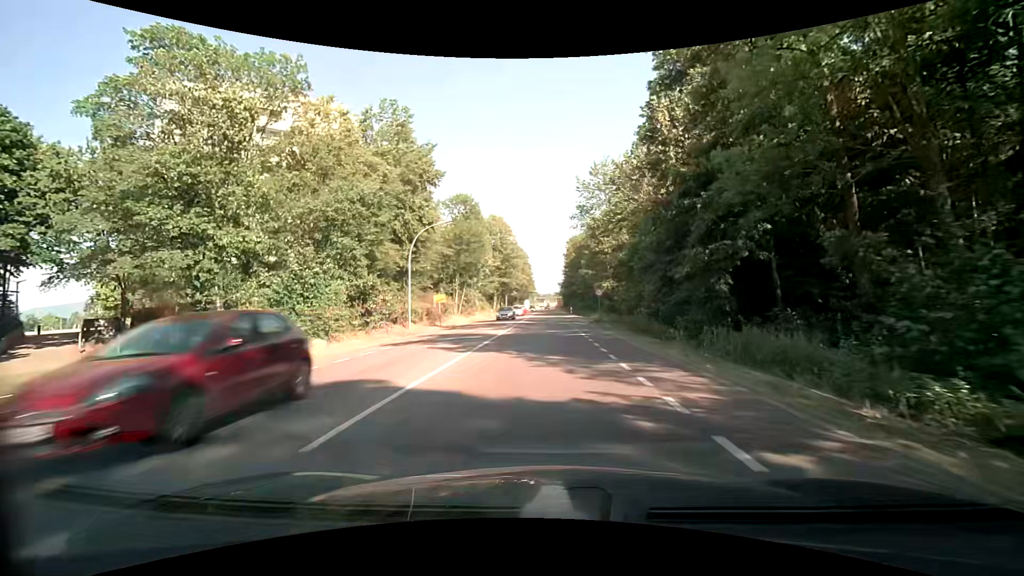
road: tertiary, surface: asphalt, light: Day
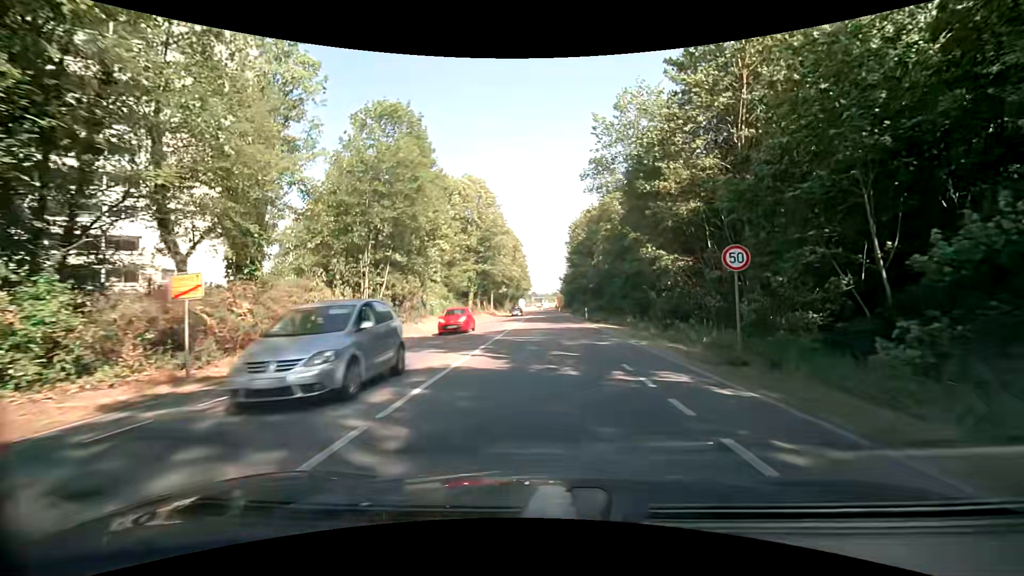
(+0.1, +29.0) m; 0°
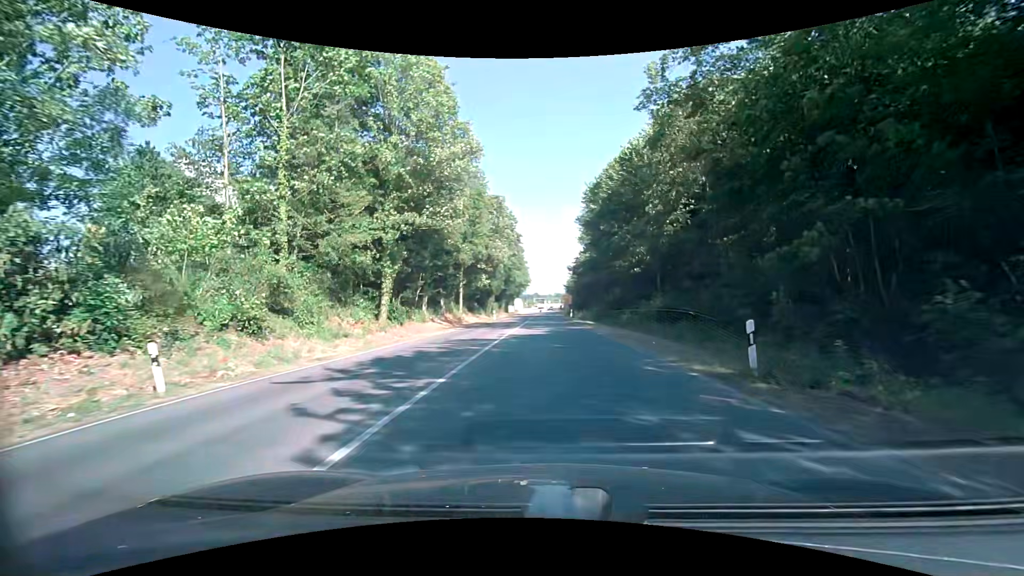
(+0.1, +35.2) m; -1°
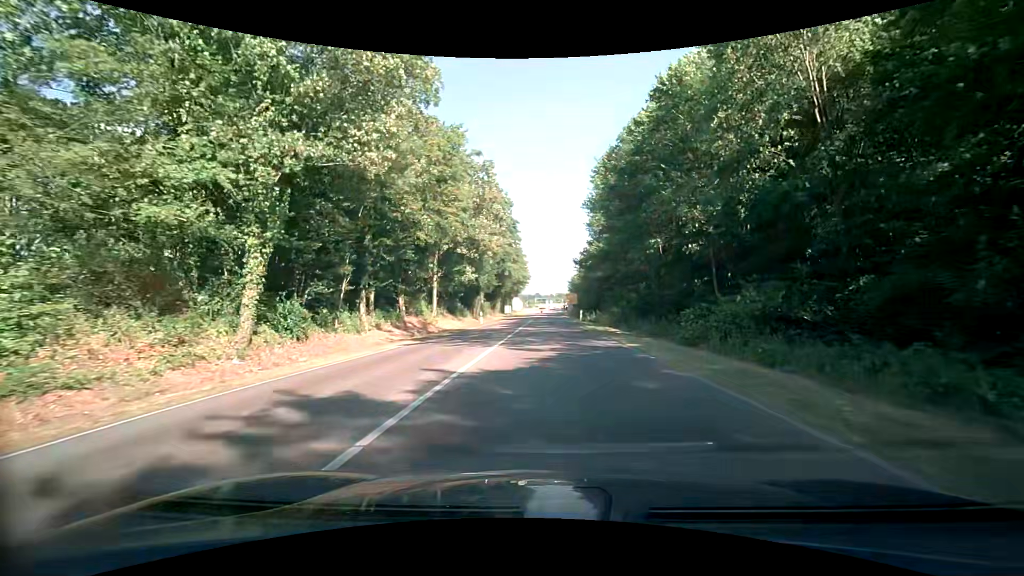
(+0.2, +13.7) m; 0°
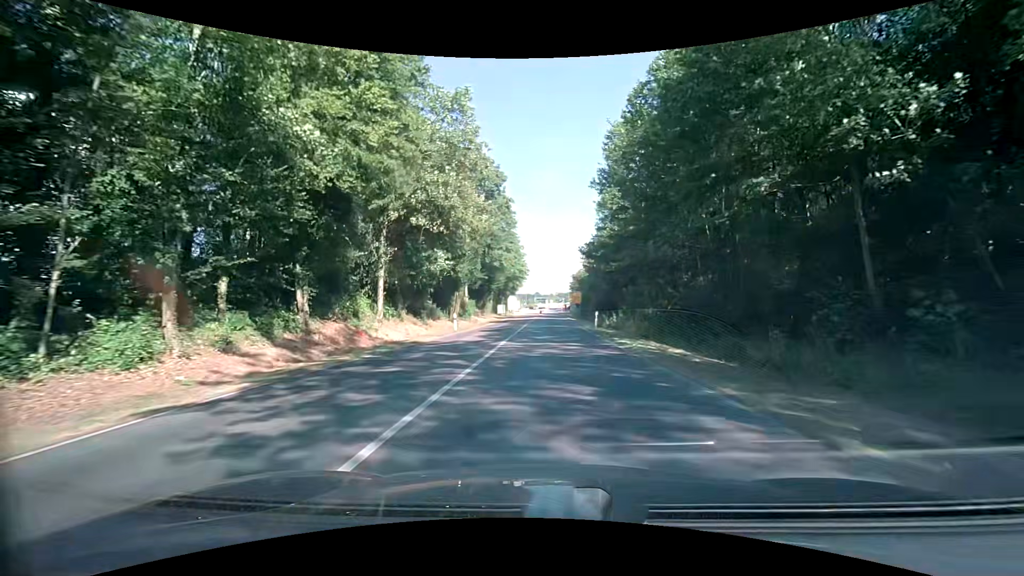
(0.0, +13.6) m; 0°
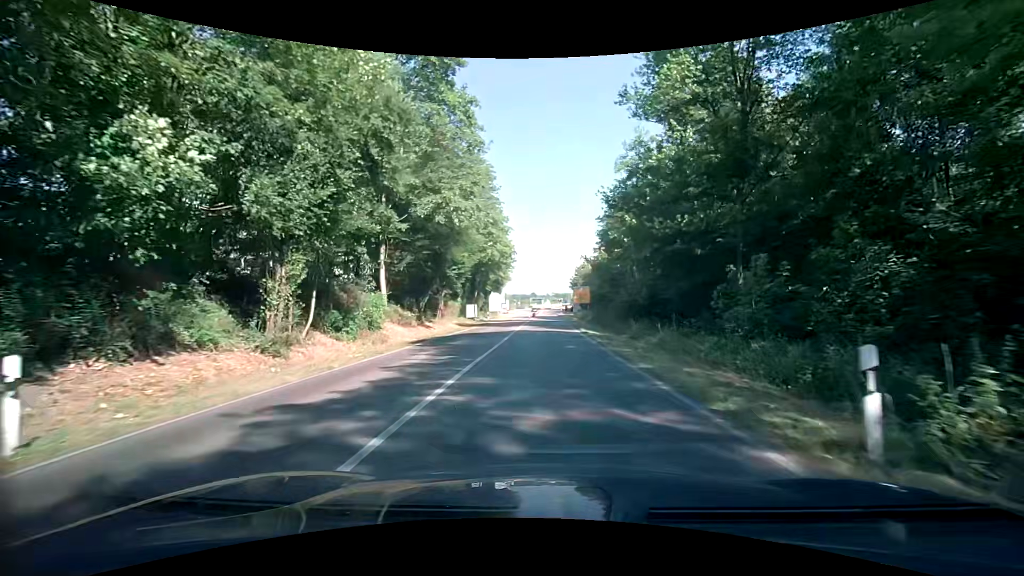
(+0.4, +27.3) m; -1°
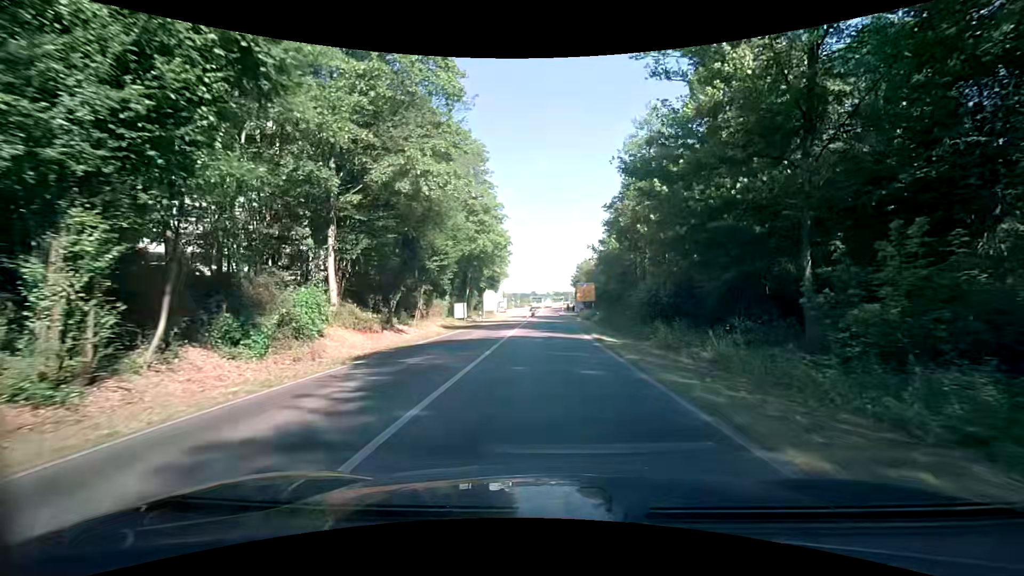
(+0.2, +6.8) m; +2°
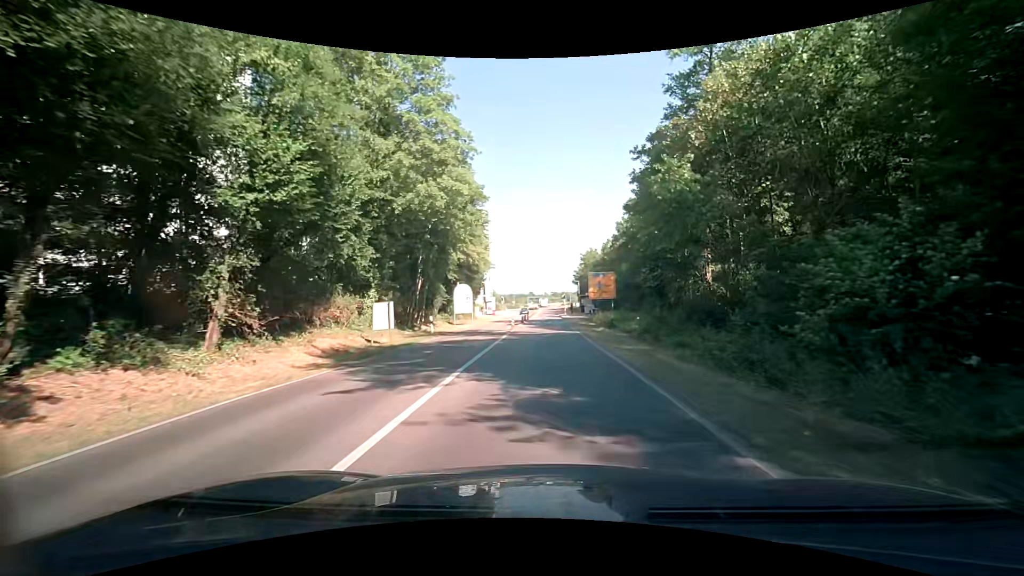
(0.0, +20.4) m; 0°
(0, +10) (0, +20) (0, +30) (0, +40) (0, +50) (0, +60) (0, +70) (0, +80) (+1, +90) (+1, +100) m
